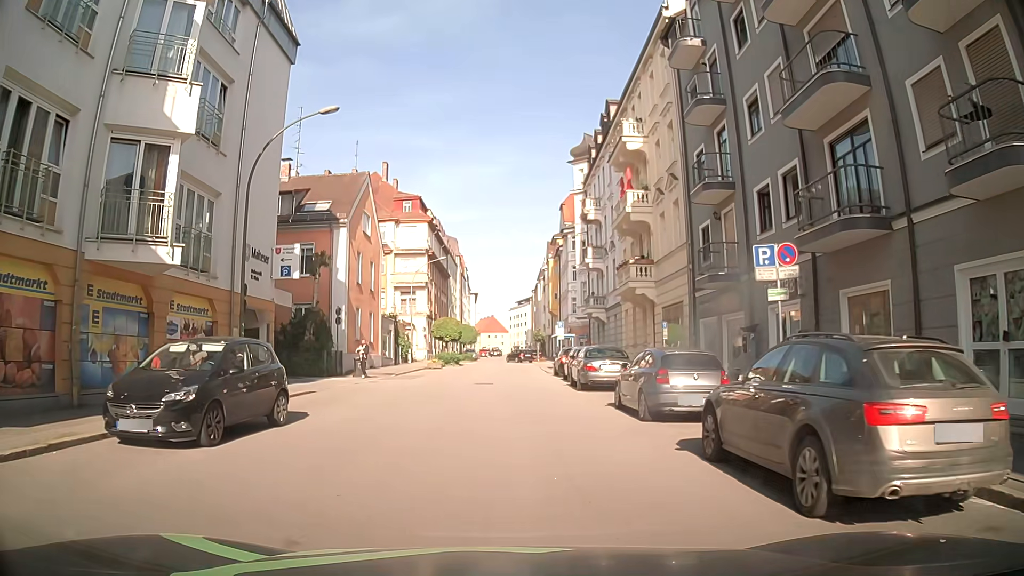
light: Day
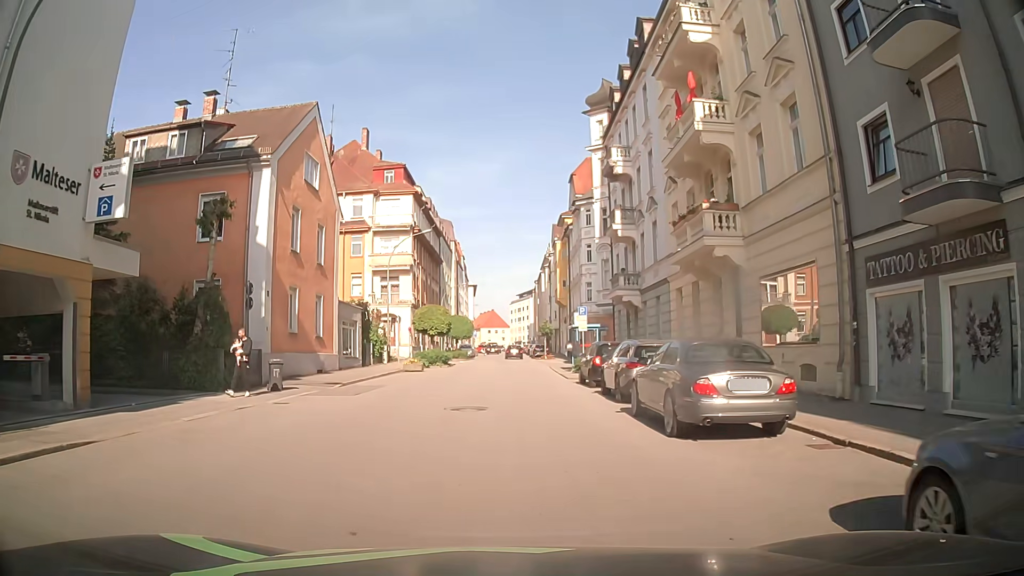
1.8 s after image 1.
(0.0, +12.0) m; +2°
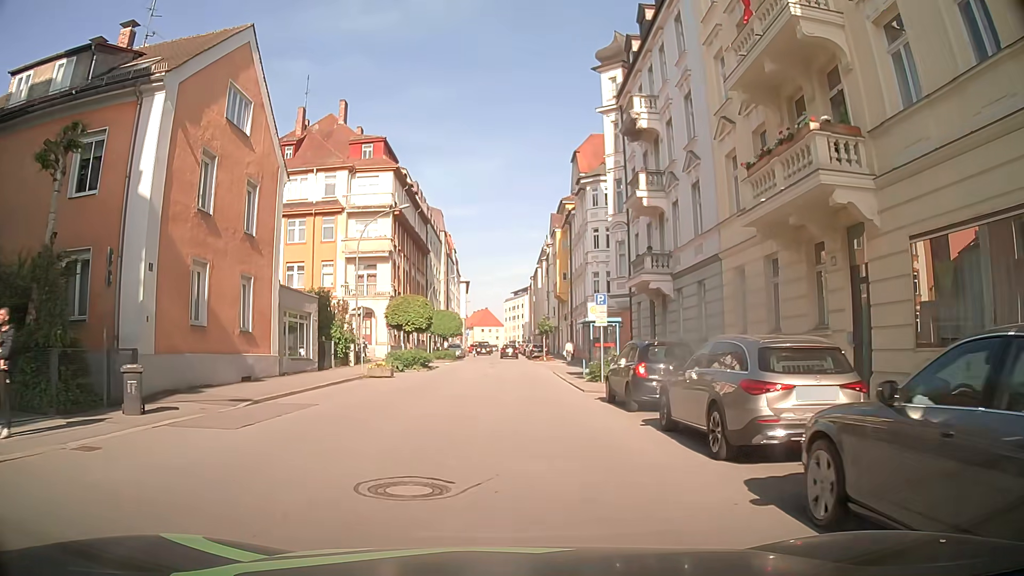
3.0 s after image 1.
(-0.2, +8.1) m; -2°
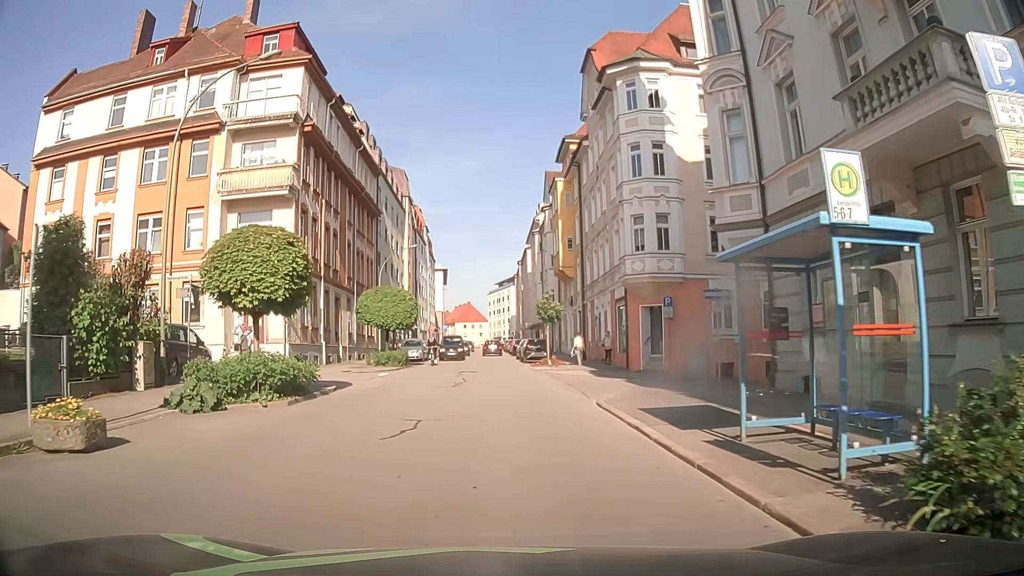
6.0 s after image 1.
(+0.3, +21.1) m; +2°
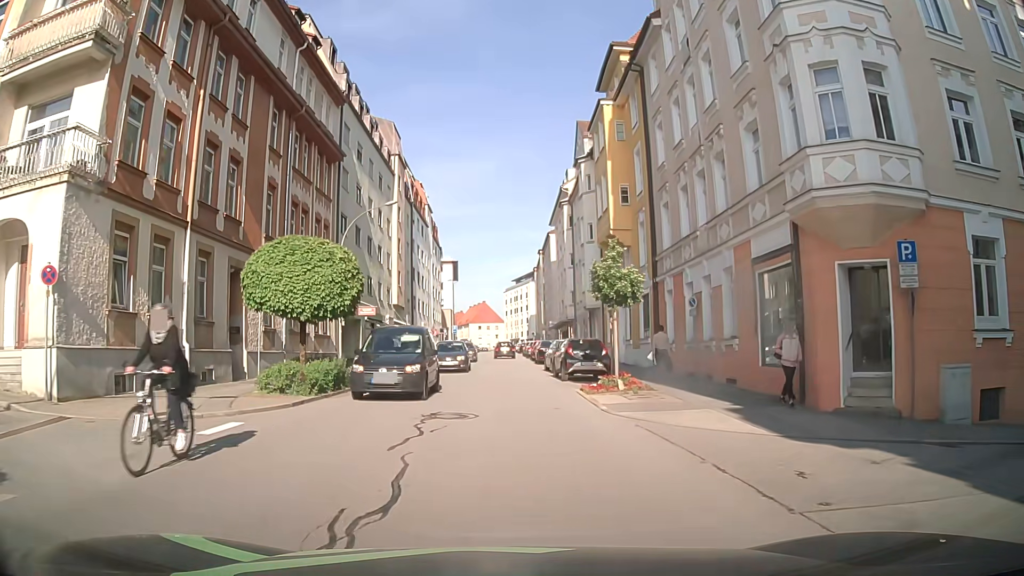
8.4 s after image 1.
(-0.4, +17.5) m; -2°
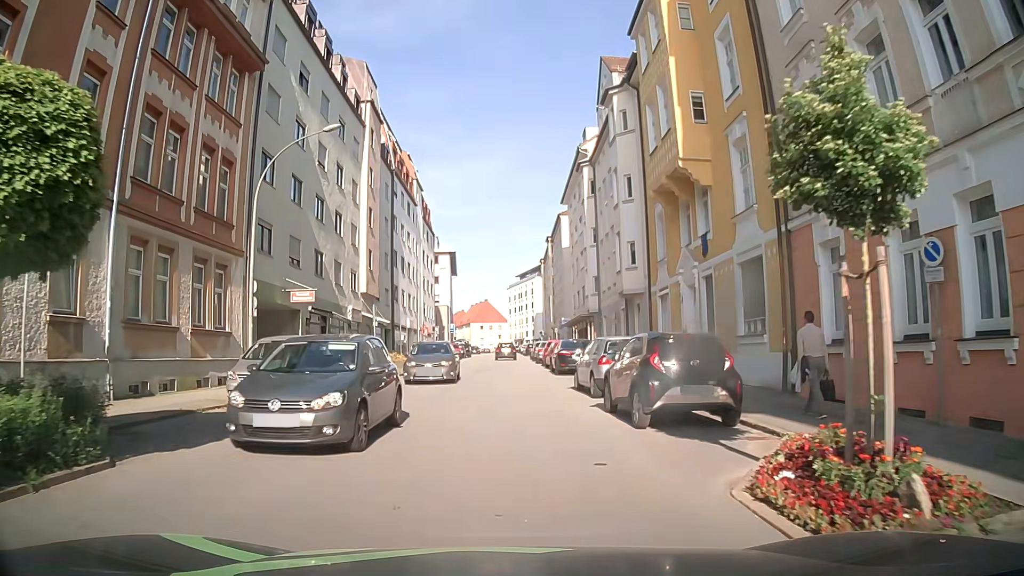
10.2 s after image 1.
(+0.1, +13.2) m; +1°
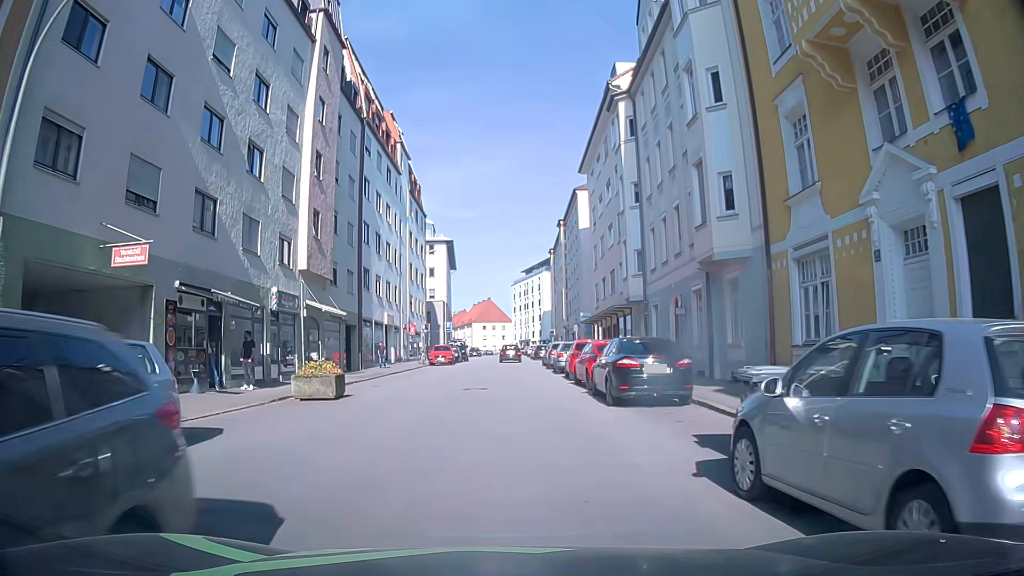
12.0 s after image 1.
(-0.1, +13.3) m; 0°
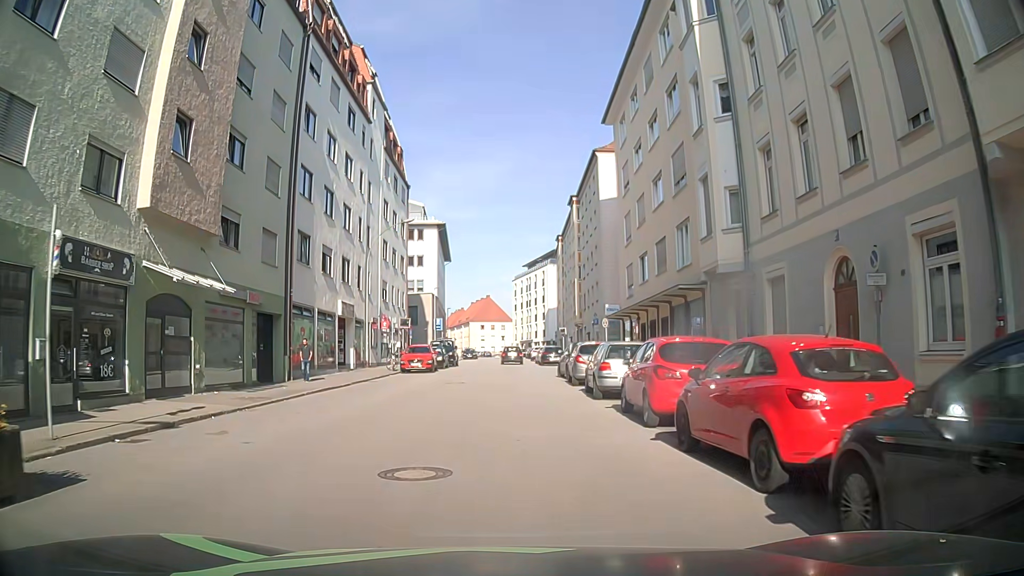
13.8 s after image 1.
(-0.2, +13.4) m; -1°
(0, +10) (0, +20) (0, +30) (0, +40) (0, +50) (0, +60) (0, +70) (0, +80) (0, +90) (0, +100) m
